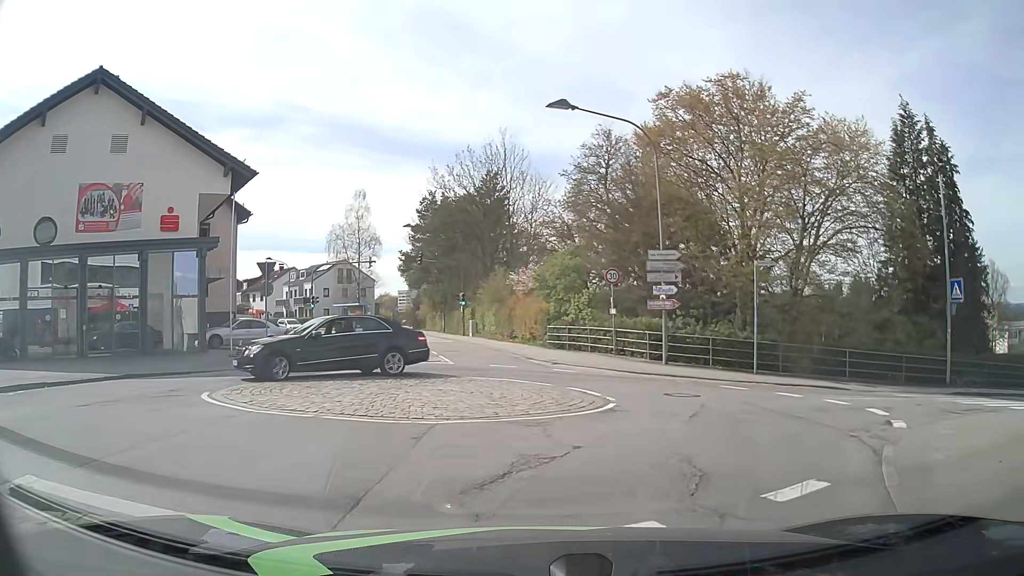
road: unclassified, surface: asphalt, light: Day
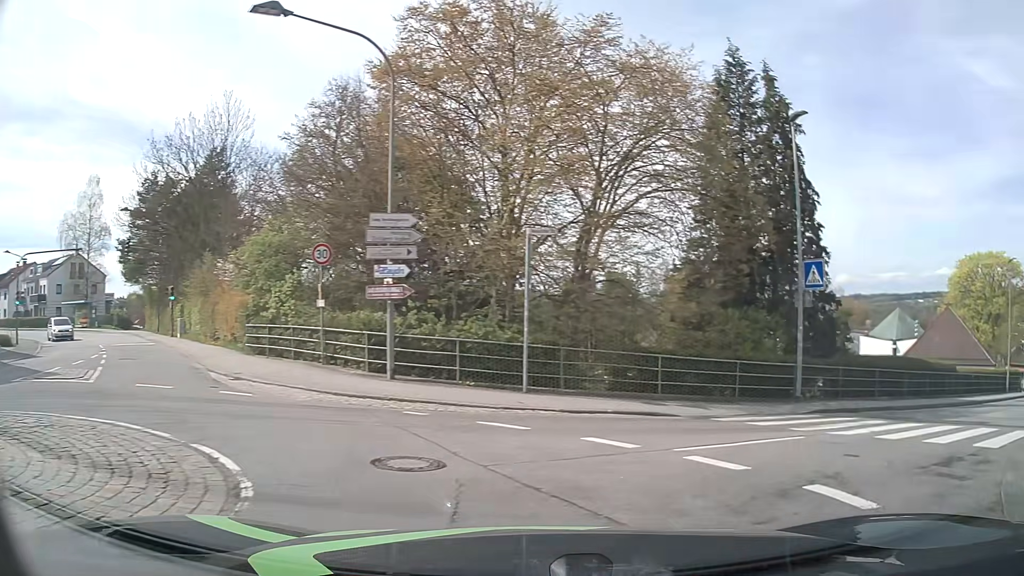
(+1.0, +7.2) m; +22°
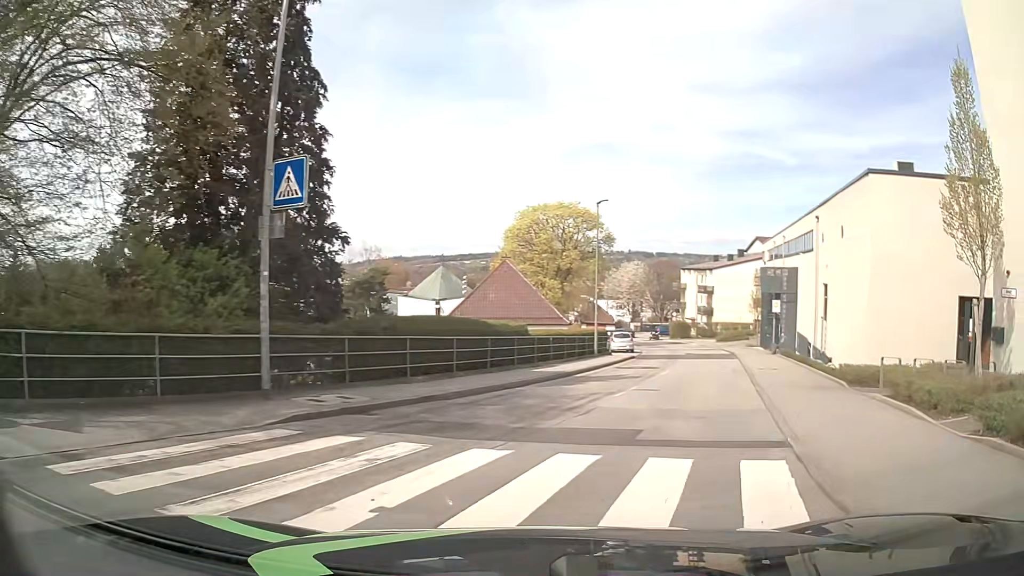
(+3.0, +7.5) m; +39°
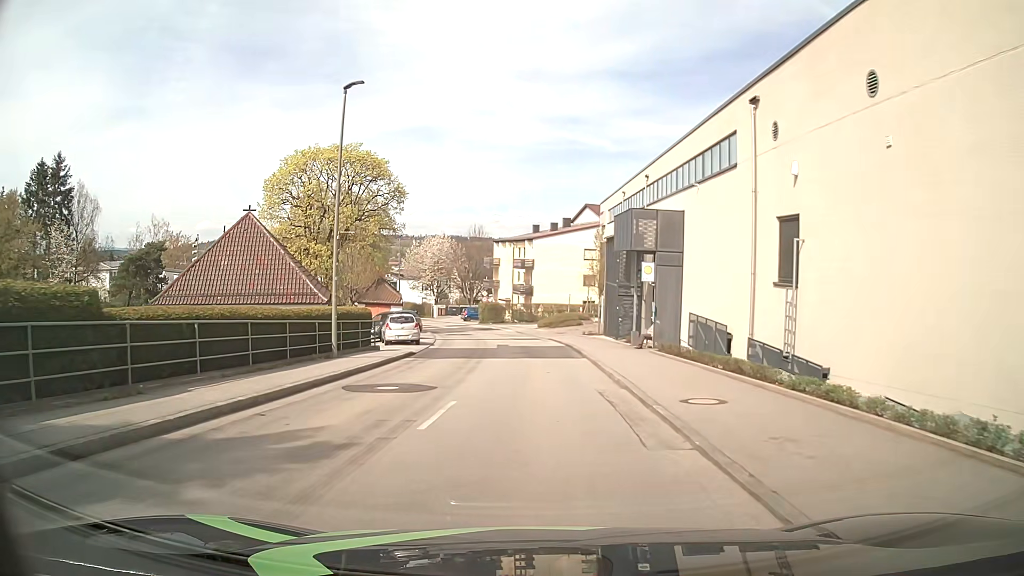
(+3.2, +15.6) m; +16°
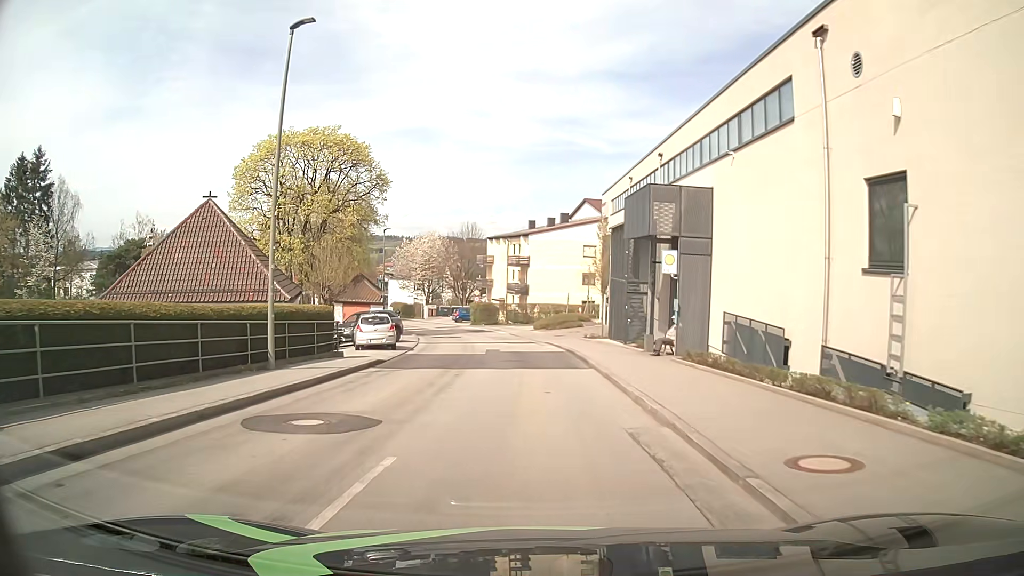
(0.0, +4.7) m; 0°
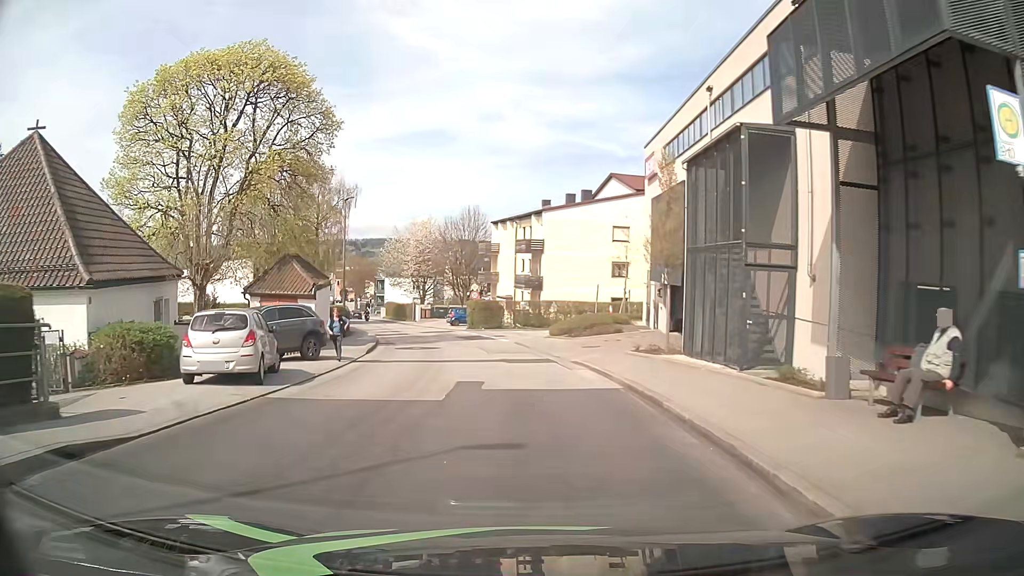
(-0.1, +15.2) m; -1°
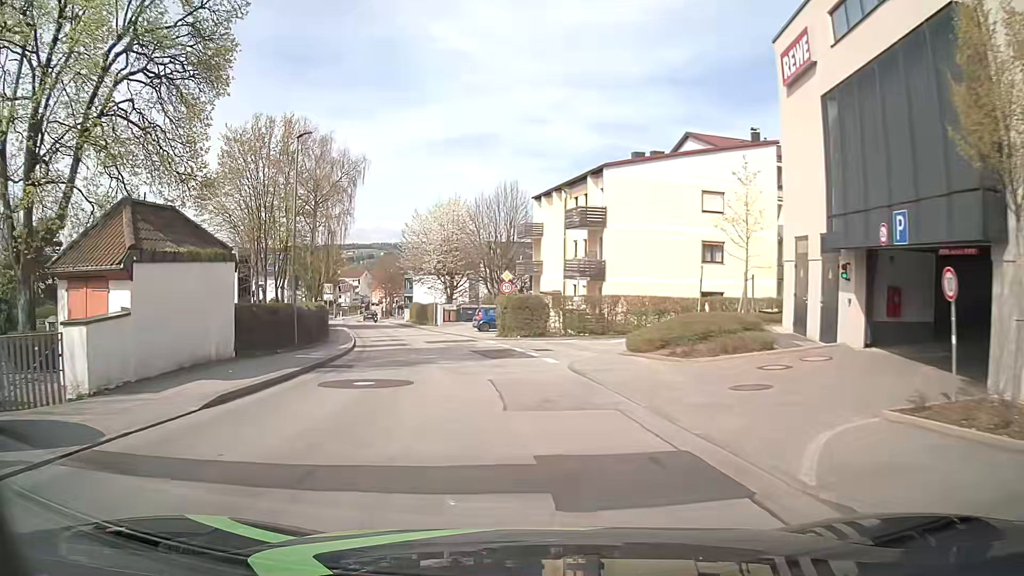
(-0.3, +15.4) m; -1°
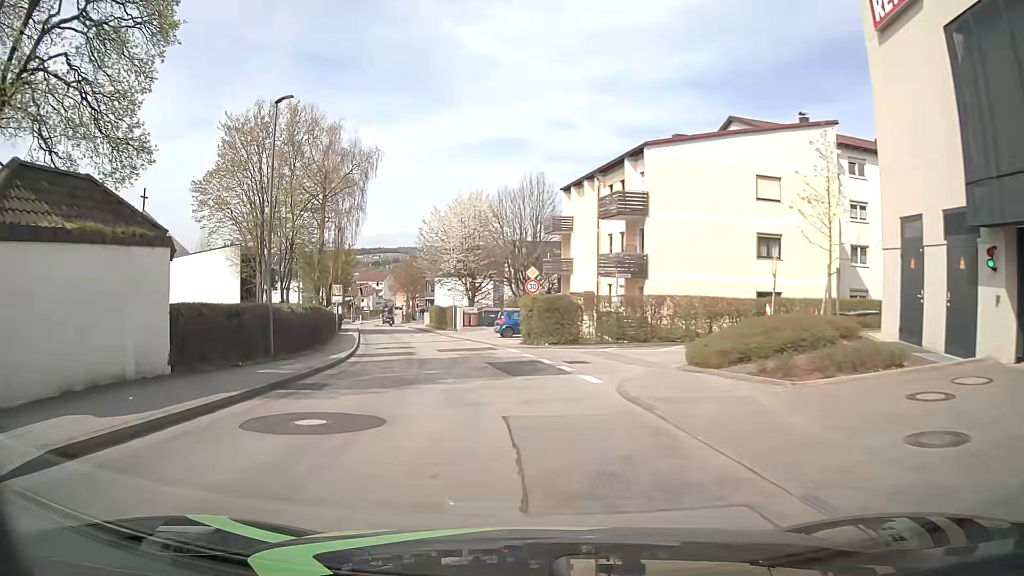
(-0.3, +5.0) m; -4°
(-1, +10) (-2, +20) (-4, +30) (-6, +39) (-9, +49) (-12, +59) (-15, +68) (-18, +78) (-20, +87) (-23, +97) m
